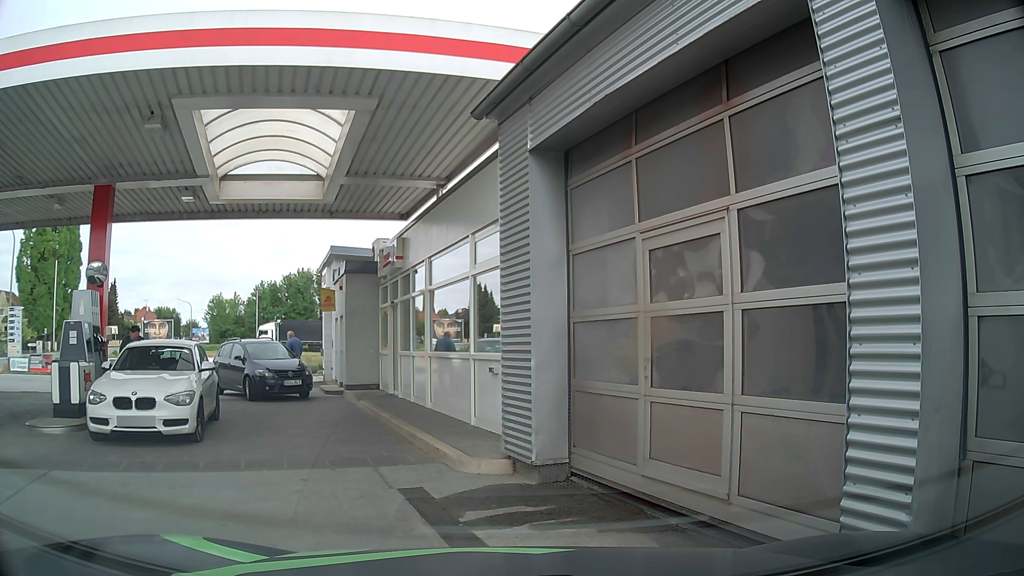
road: service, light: Day
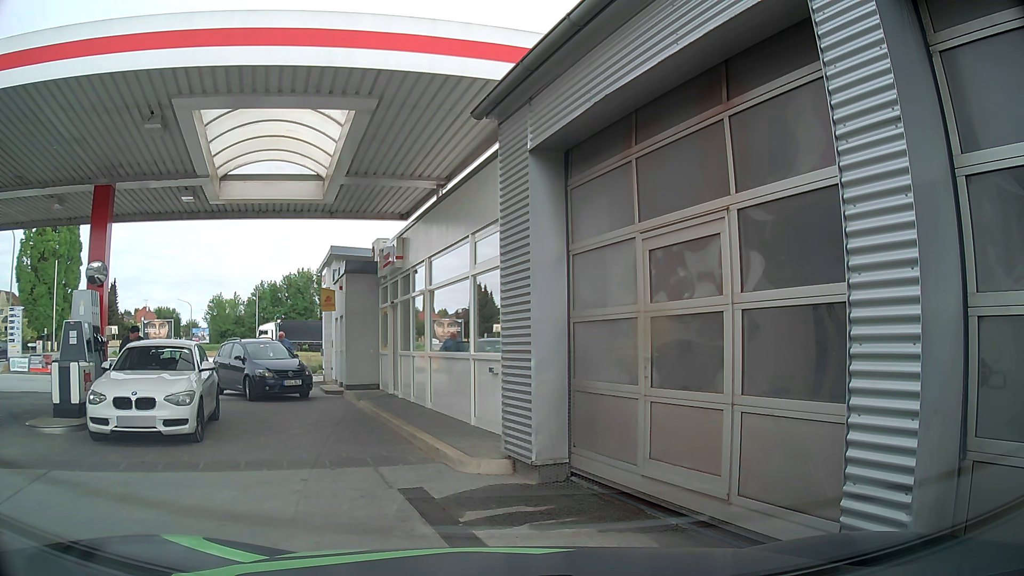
(0.0, 0.0) m; 0°
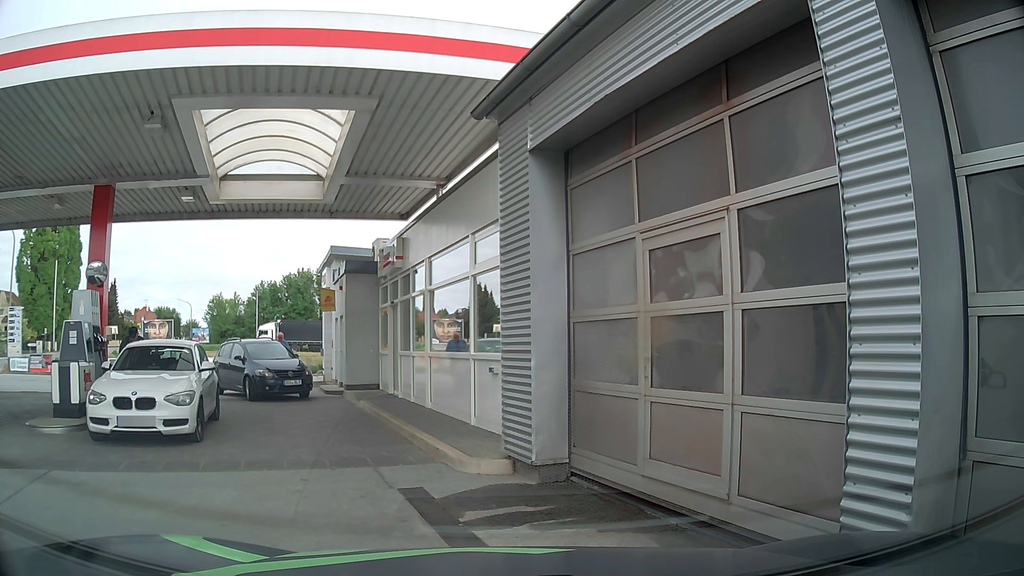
(0.0, 0.0) m; 0°
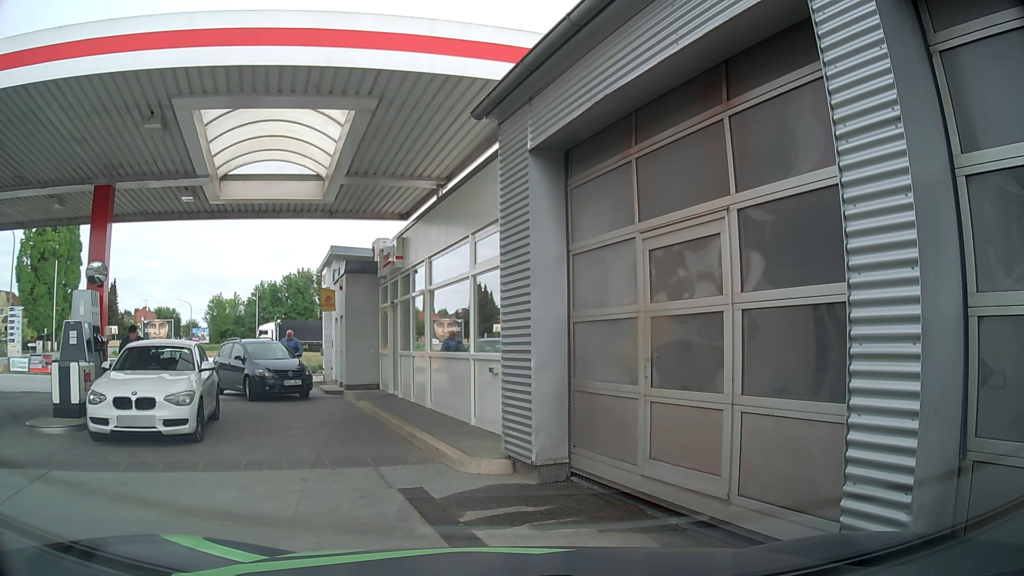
(0.0, 0.0) m; 0°
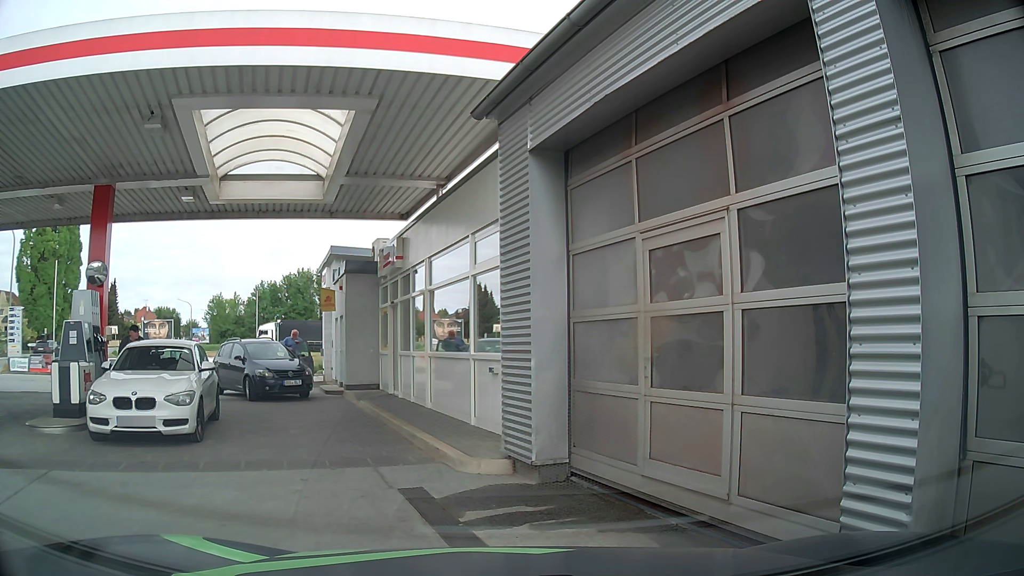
(0.0, 0.0) m; 0°
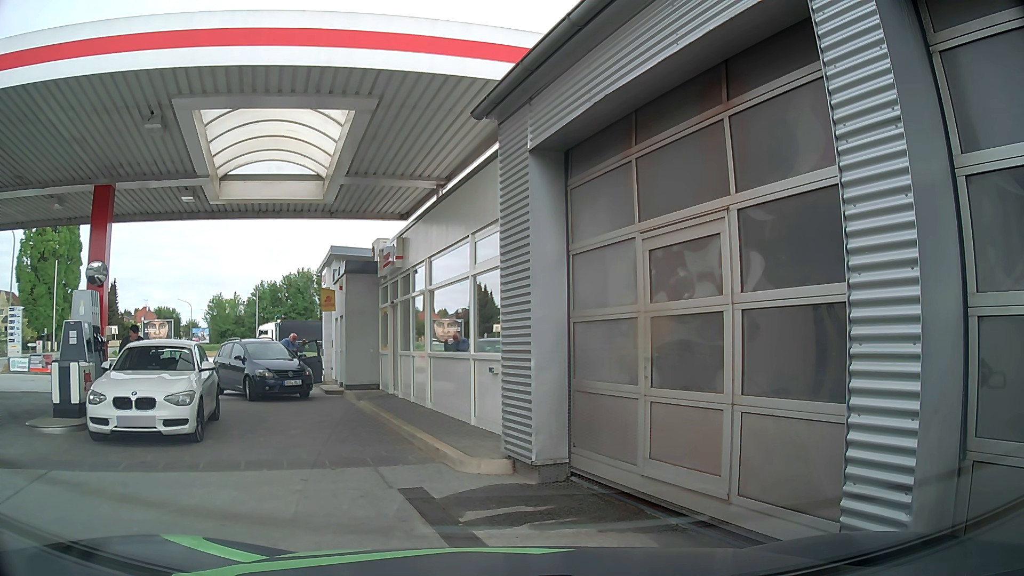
(0.0, 0.0) m; 0°
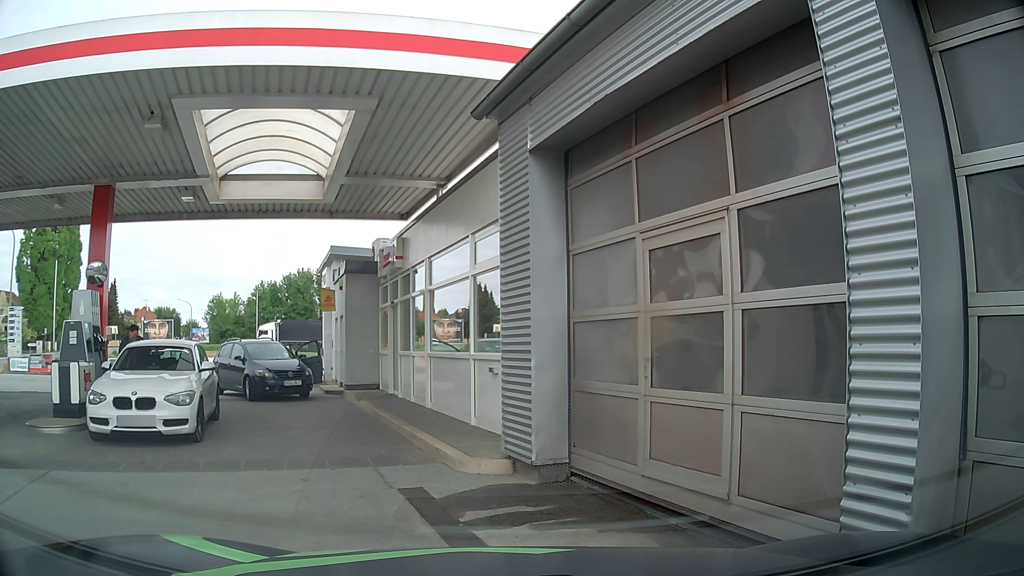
(0.0, 0.0) m; 0°
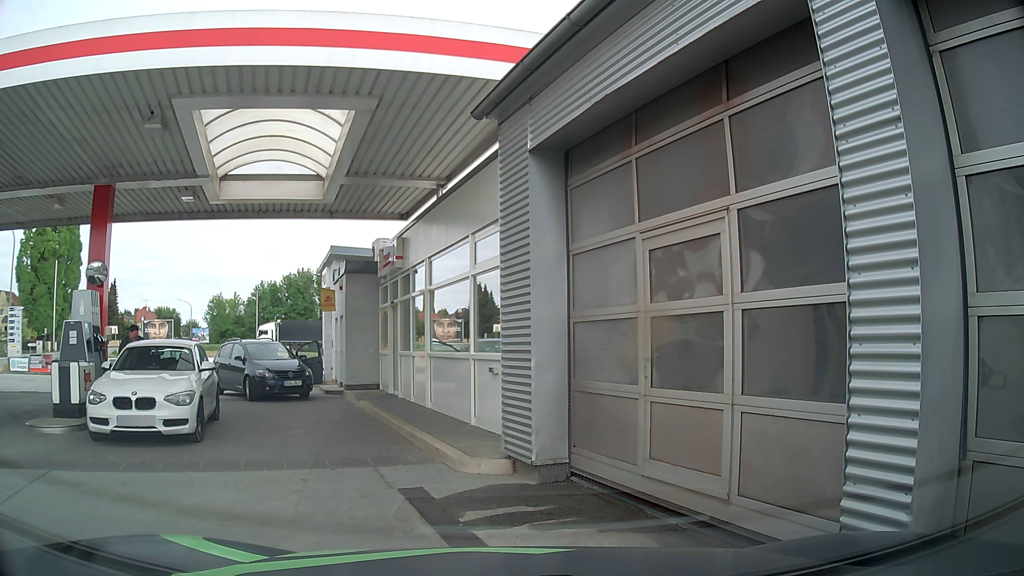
(0.0, 0.0) m; 0°
